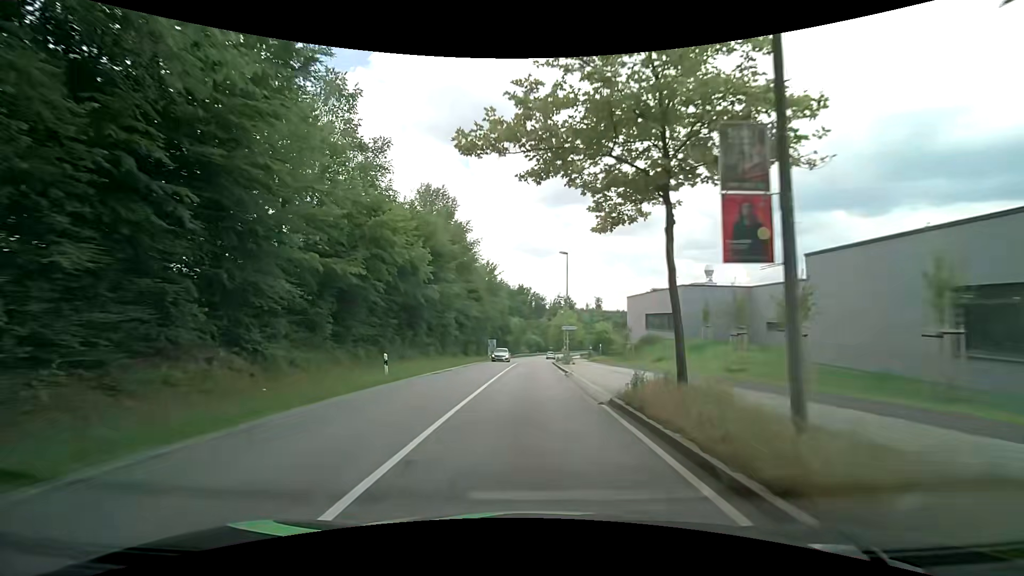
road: secondary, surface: asphalt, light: Day
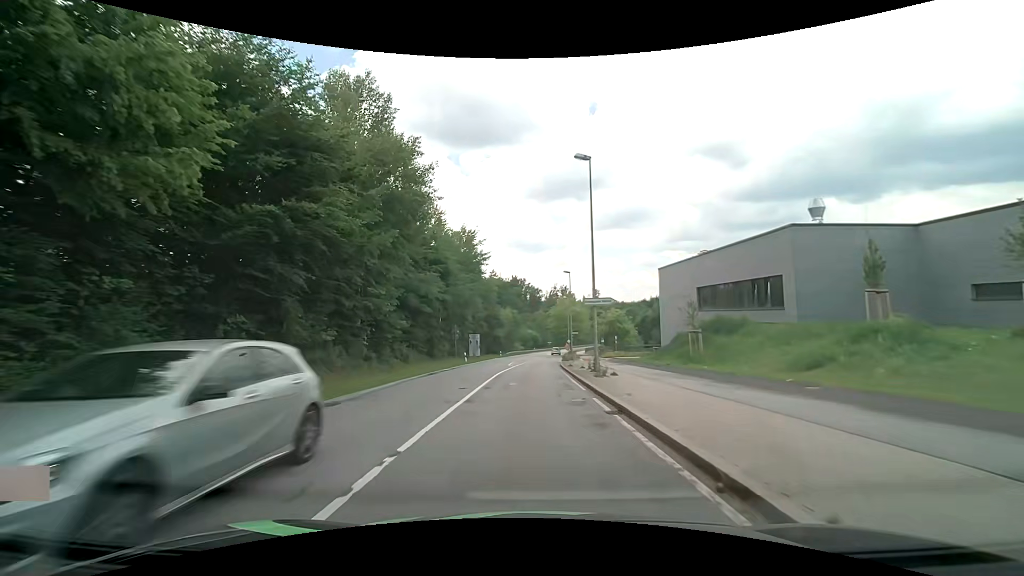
(+0.1, +22.7) m; 0°
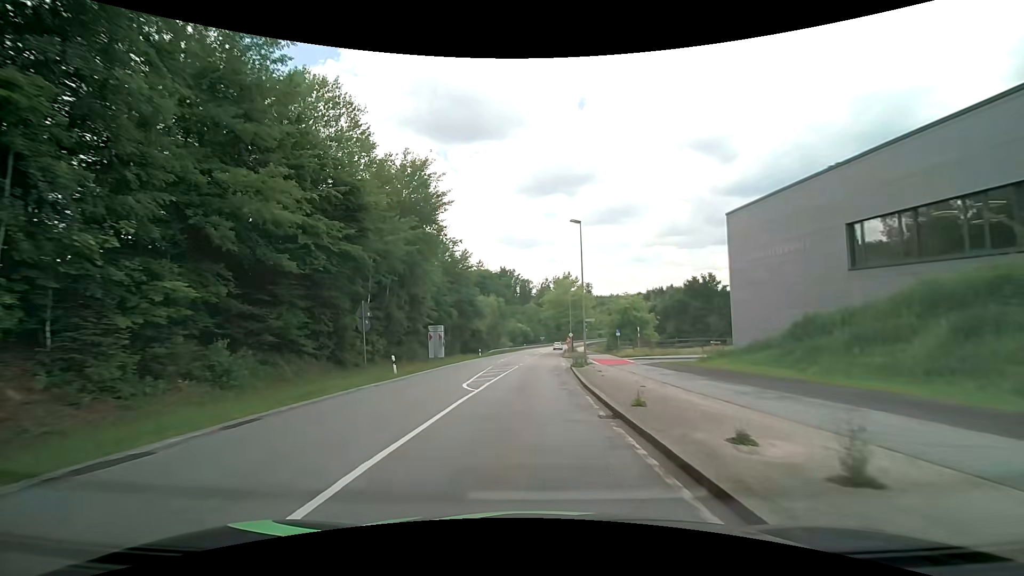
(+0.1, +22.2) m; +1°
(0, +10) (0, +20) (+1, +30) (+1, +40) (+1, +50) (+2, +60) (+2, +70) (+3, +80) (+4, +90) (+4, +100) m
